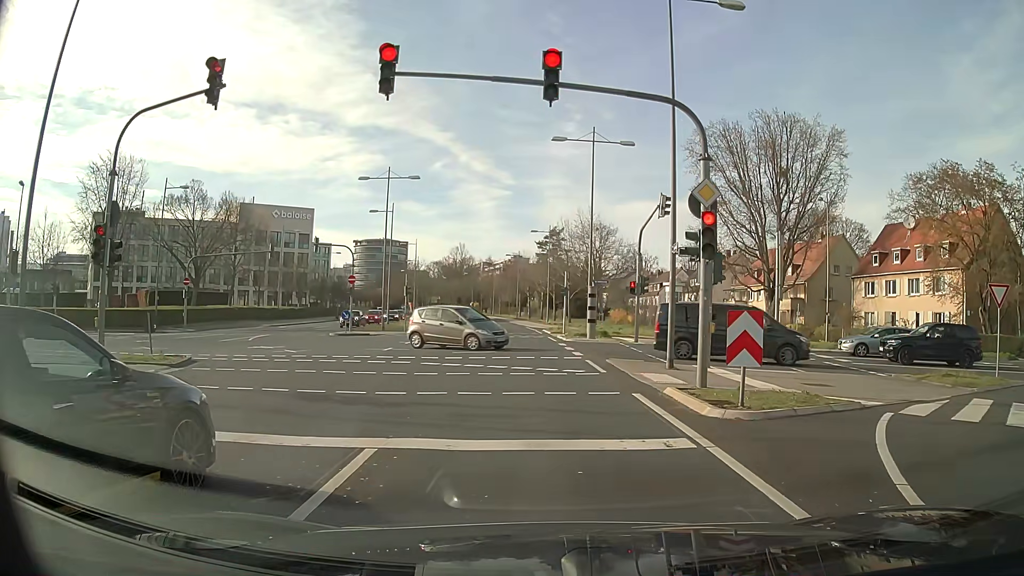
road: tertiary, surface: asphalt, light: Day
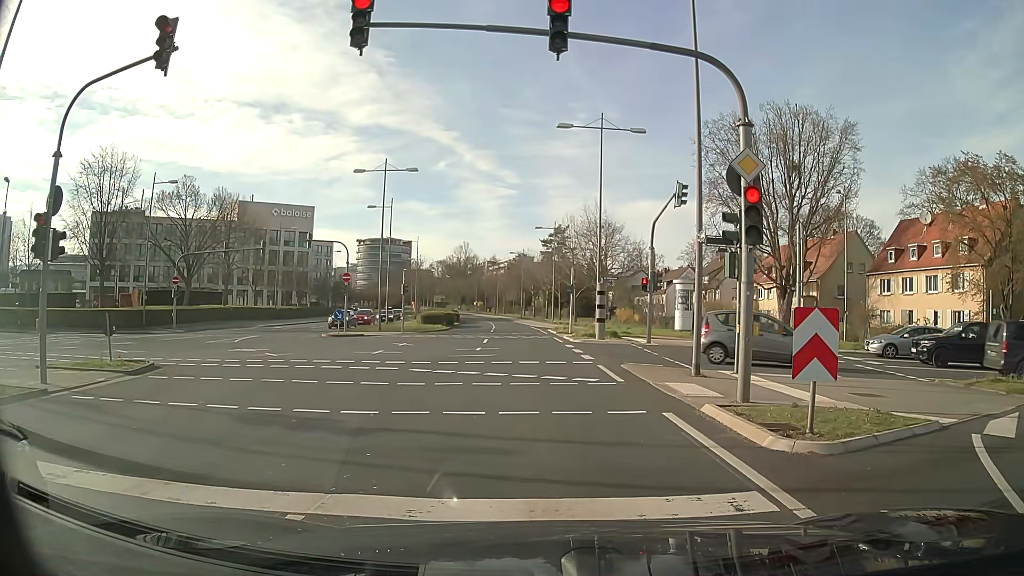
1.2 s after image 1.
(0.0, +2.2) m; +1°
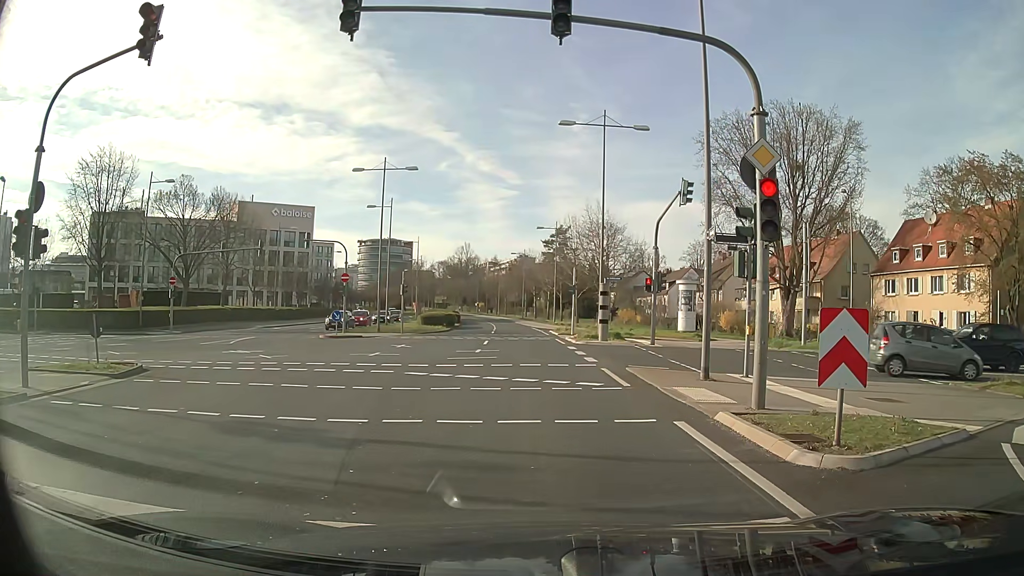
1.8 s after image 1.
(0.0, +0.6) m; 0°
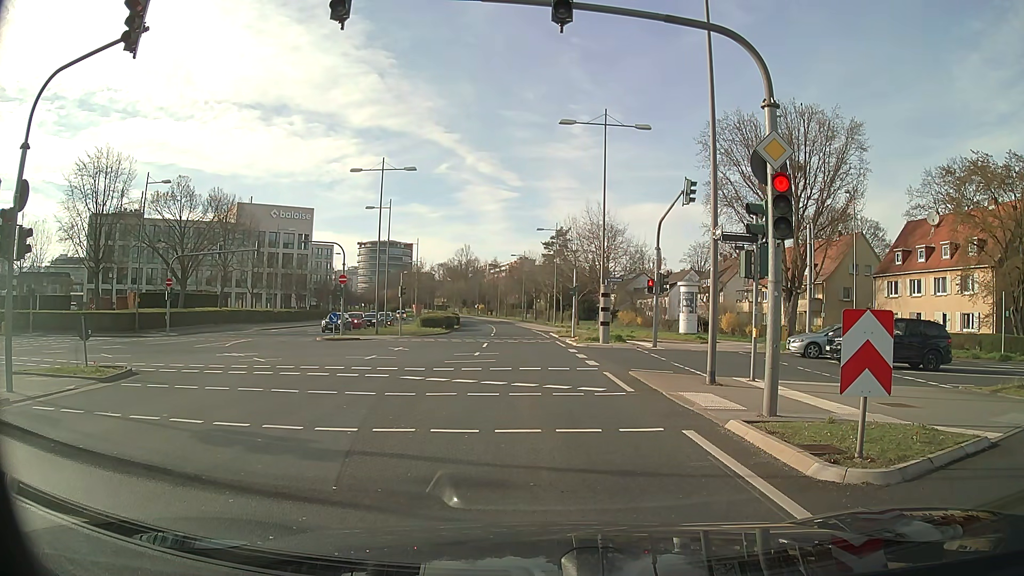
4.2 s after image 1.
(0.0, +0.6) m; 0°
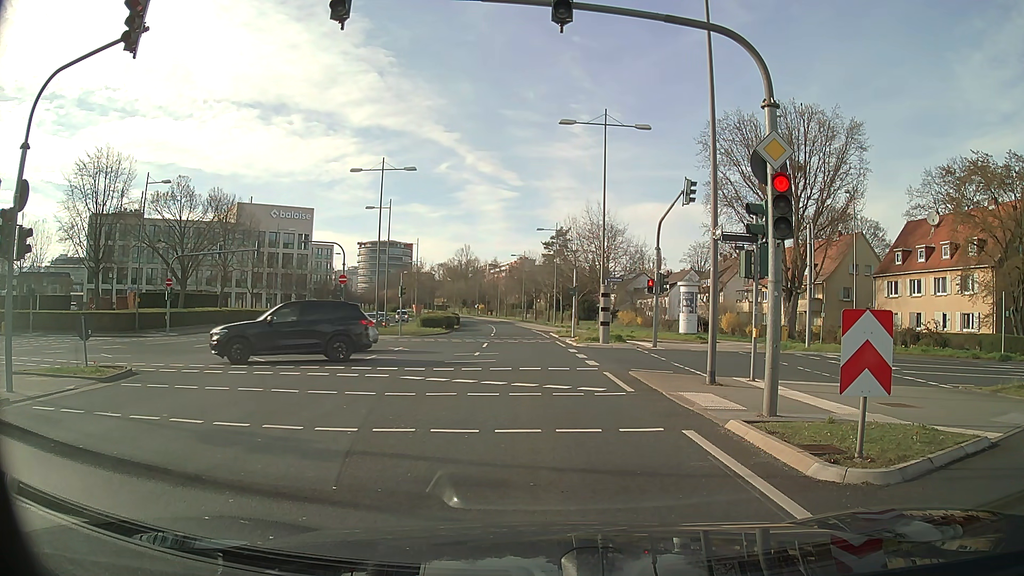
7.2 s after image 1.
(0.0, 0.0) m; 0°
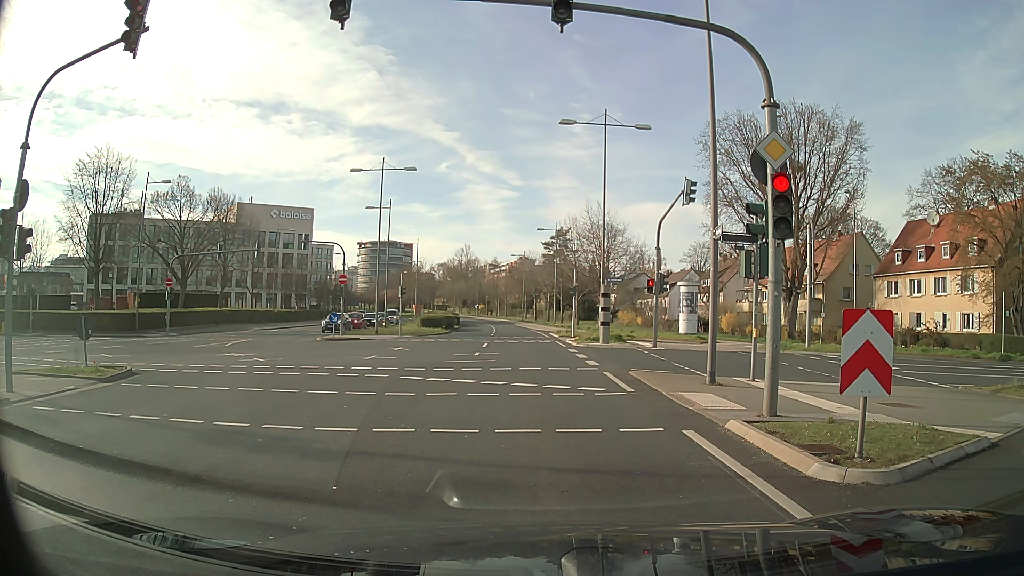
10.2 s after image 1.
(0.0, 0.0) m; 0°
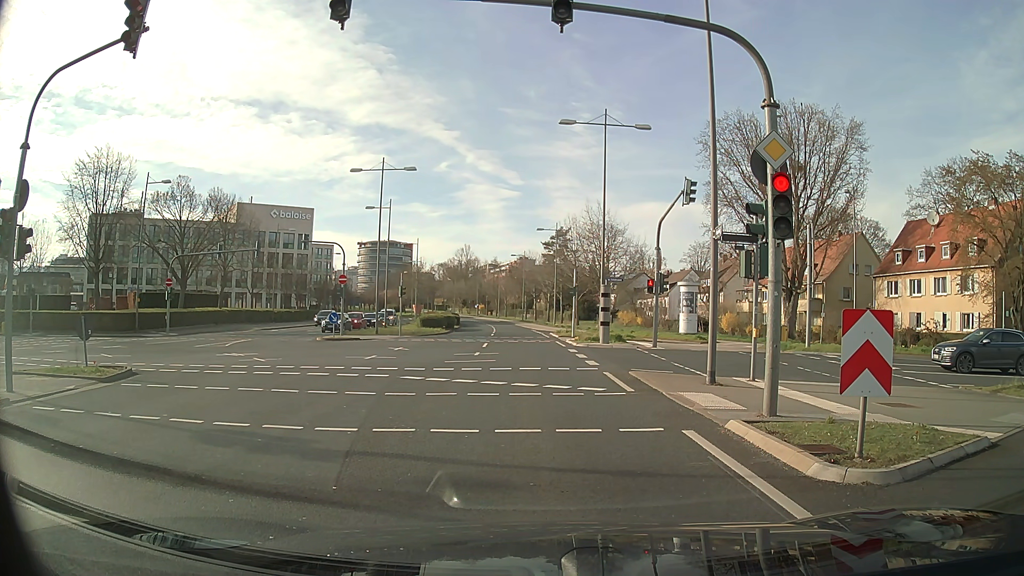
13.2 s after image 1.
(0.0, 0.0) m; 0°
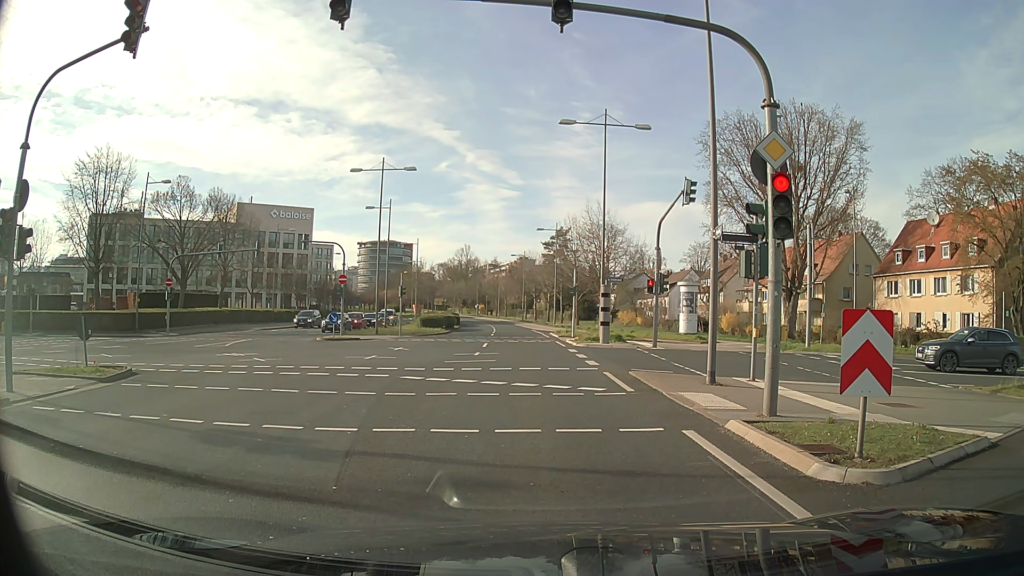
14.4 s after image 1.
(0.0, 0.0) m; 0°
(0, +10) (-1, +20) (-1, +30) (-2, +40) (-3, +50) (-4, +60) (-5, +70) (-6, +80) (-8, +90) (-10, +99) m
